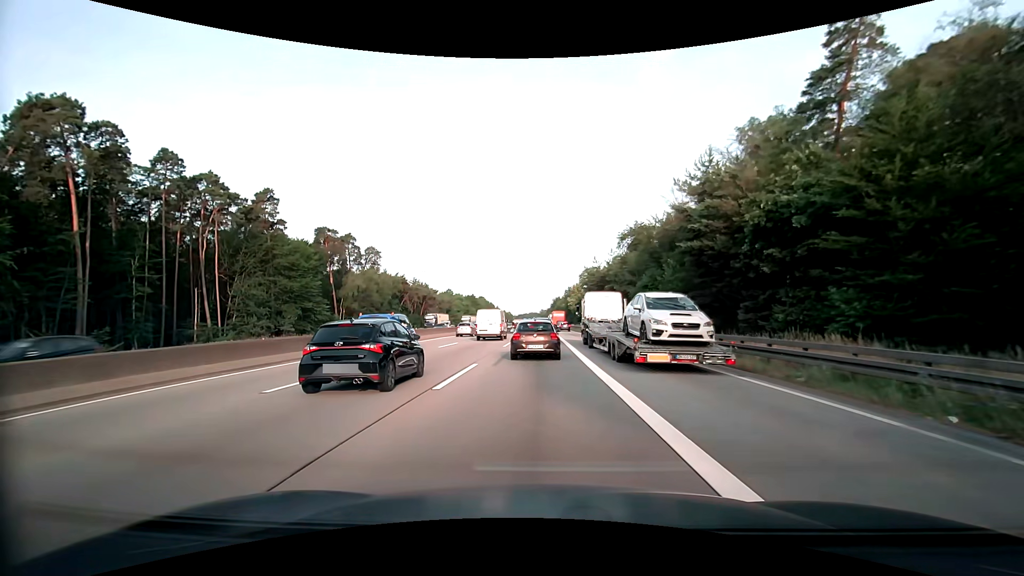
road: motorway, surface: asphalt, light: Day
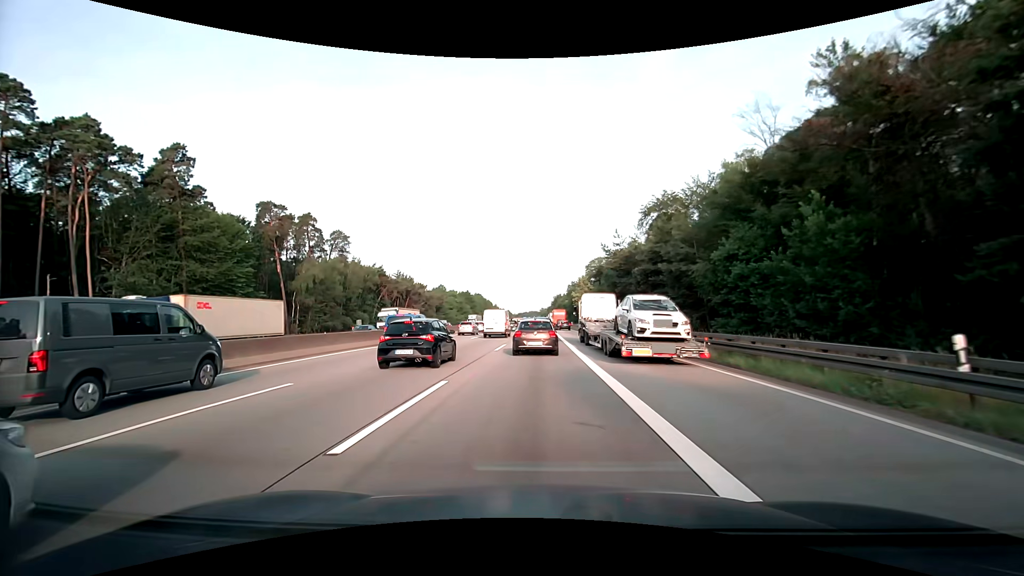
(-0.1, +23.0) m; 0°
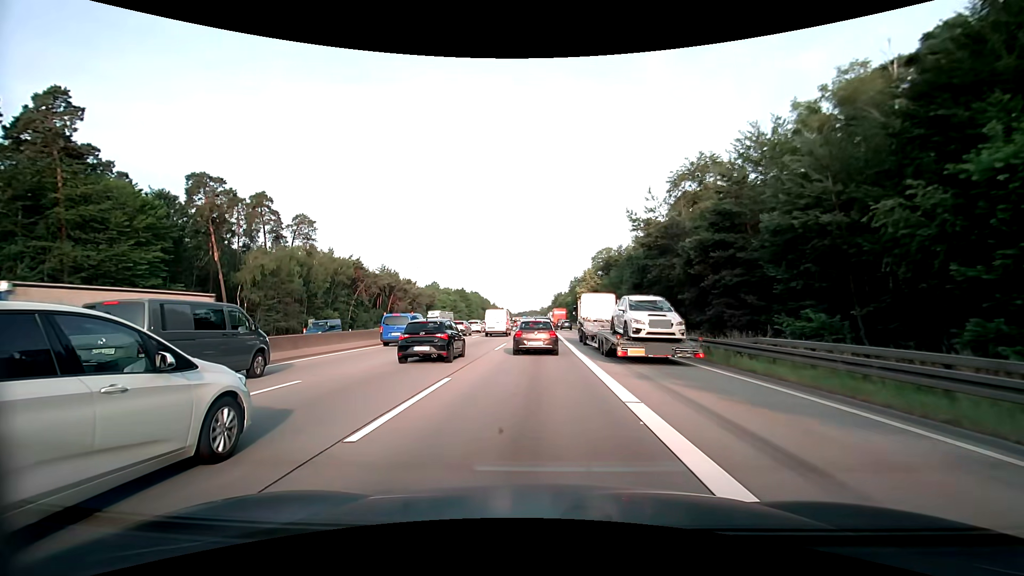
(-0.1, +17.6) m; 0°
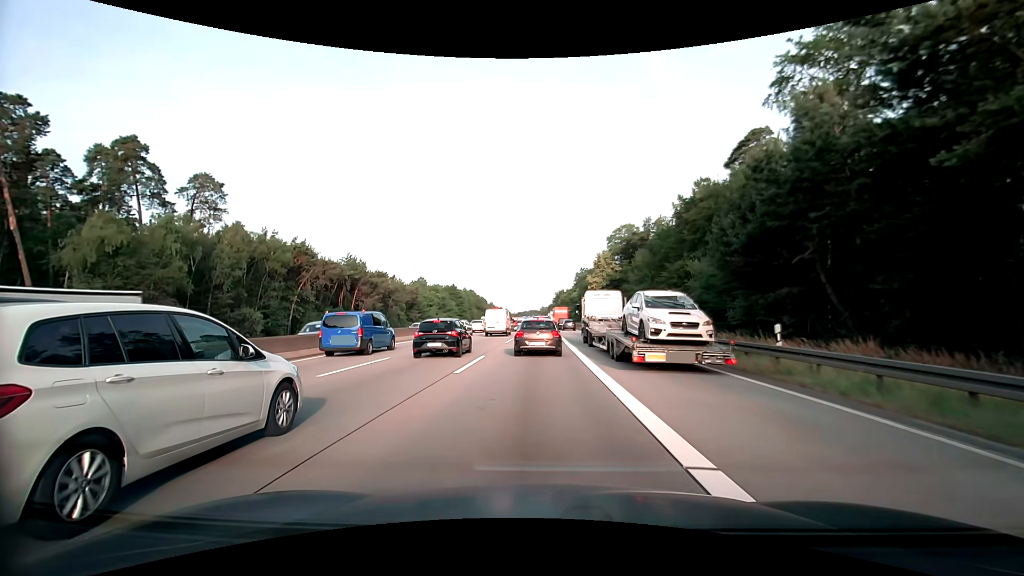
(0.0, +28.9) m; -1°
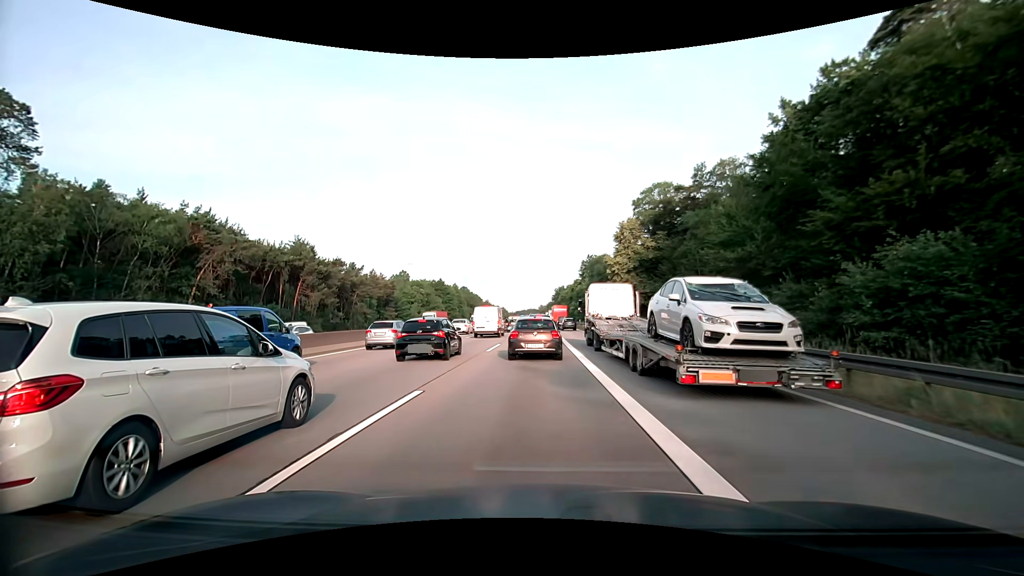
(+0.4, +27.3) m; +1°
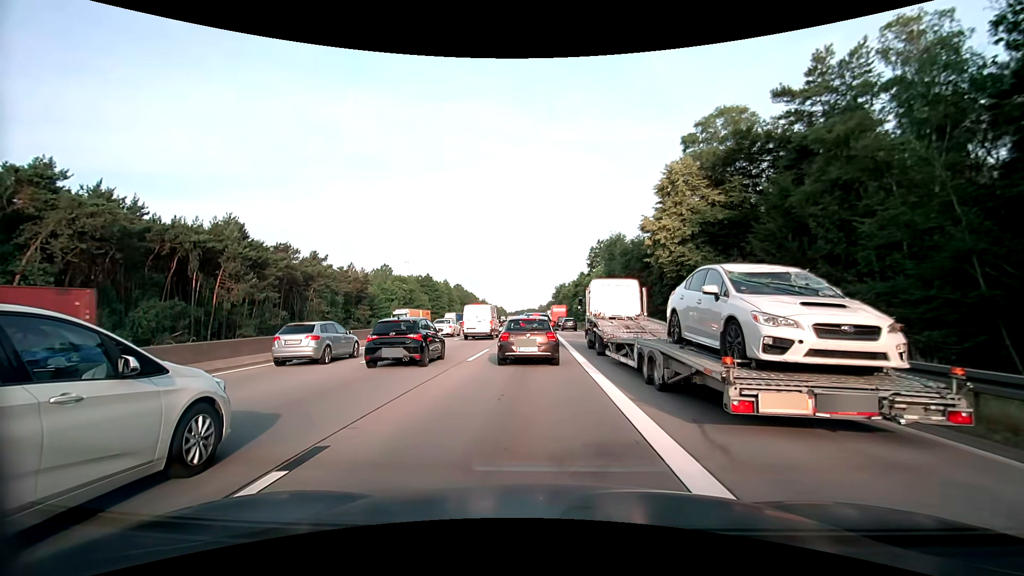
(0.0, +22.8) m; 0°
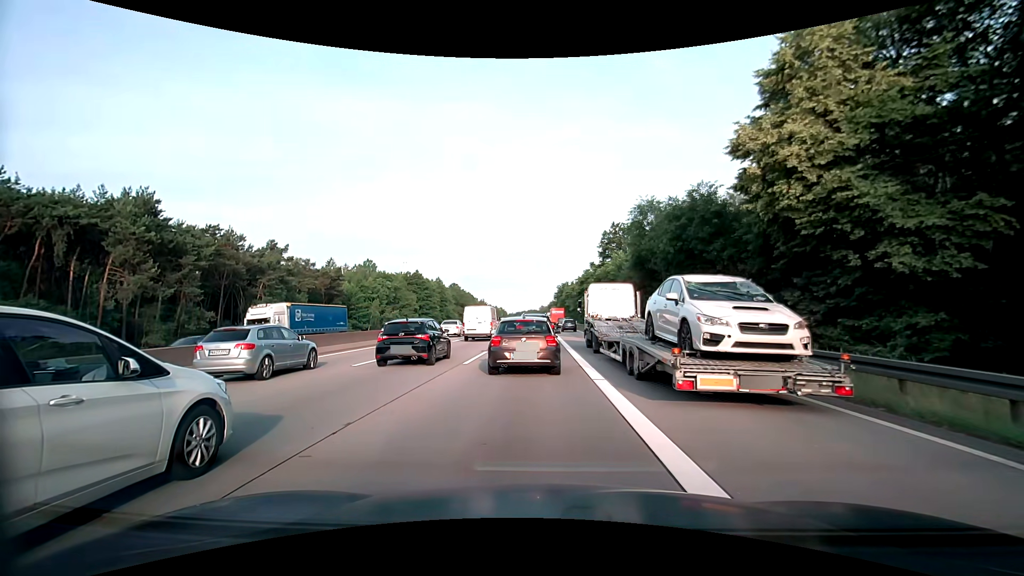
(0.0, +18.4) m; 0°
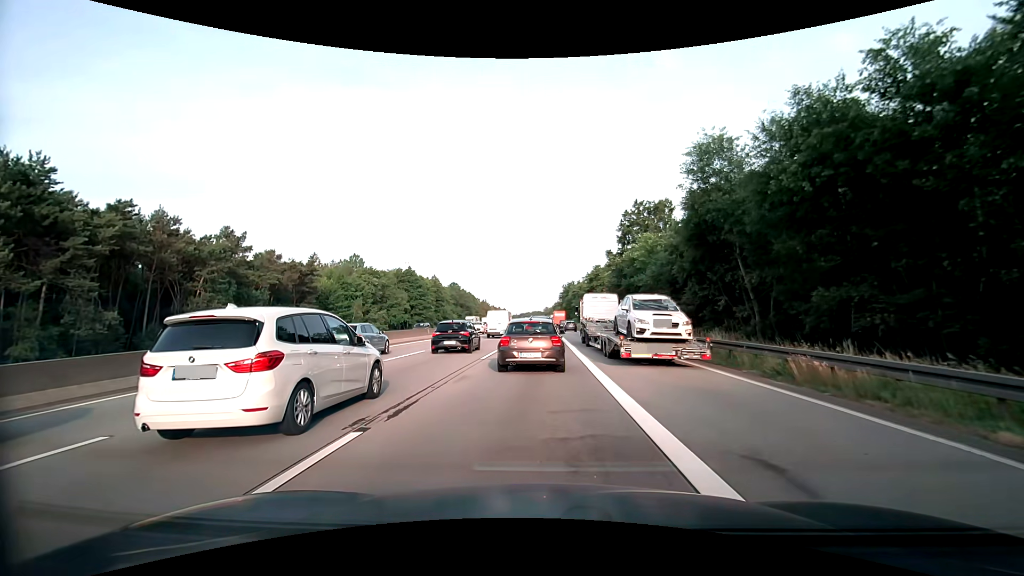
(-0.1, +15.6) m; 0°
(0, +10) (0, +20) (0, +30) (0, +40) (0, +50) (0, +60) (0, +70) (0, +80) (0, +90) (0, +100) m
